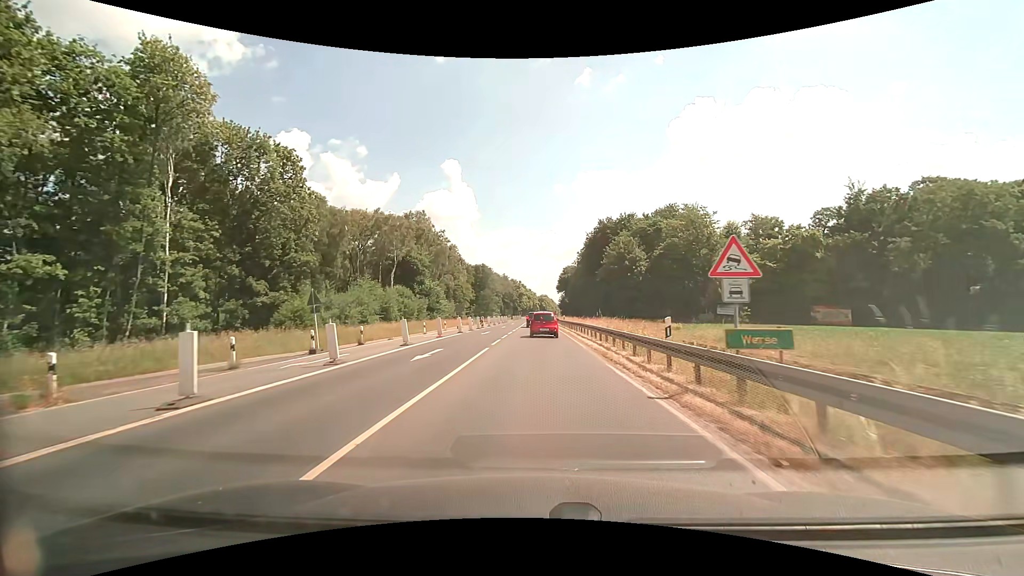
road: trunk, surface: asphalt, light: Day
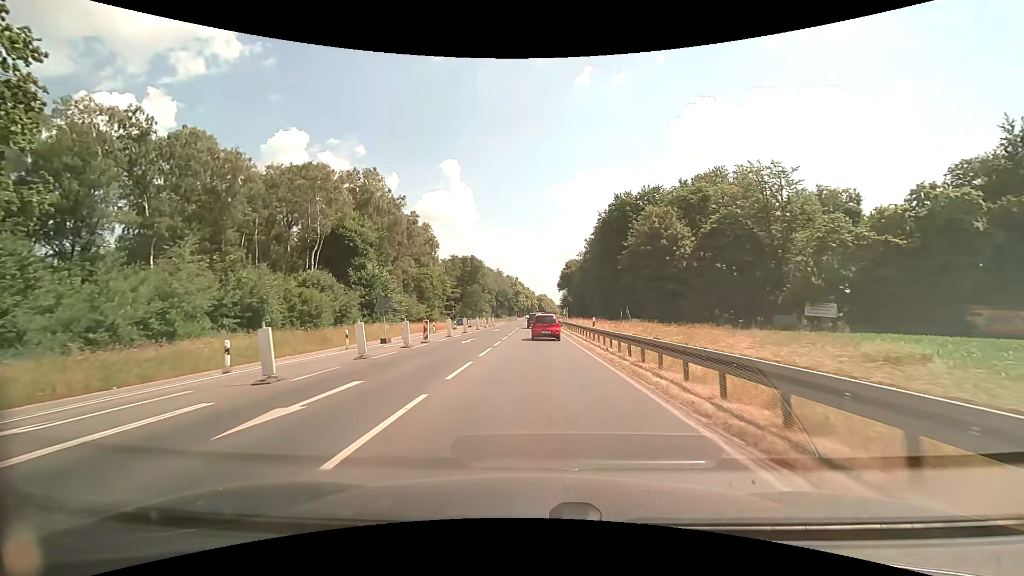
(+0.1, +29.5) m; 0°
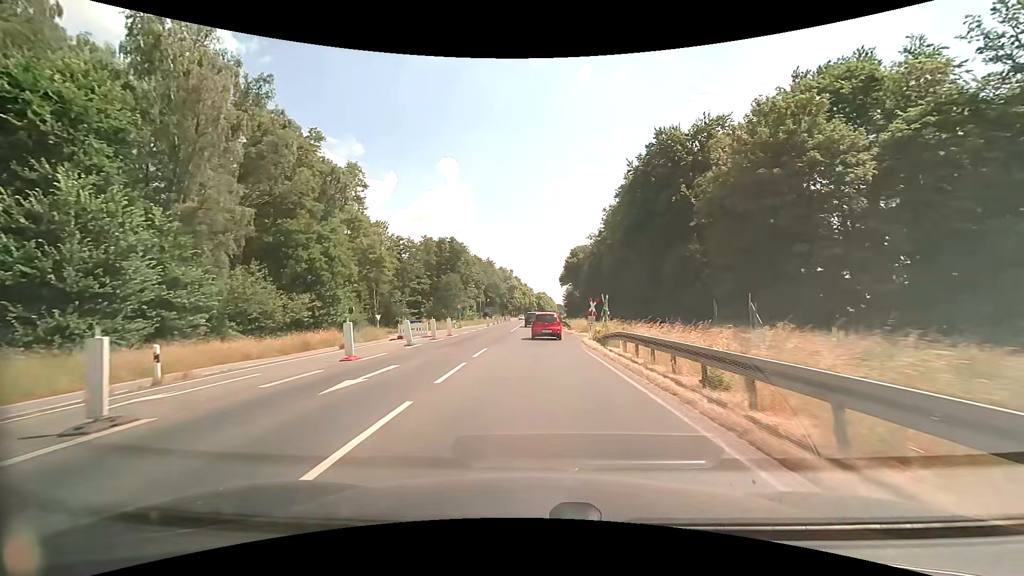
(+0.1, +37.2) m; 0°
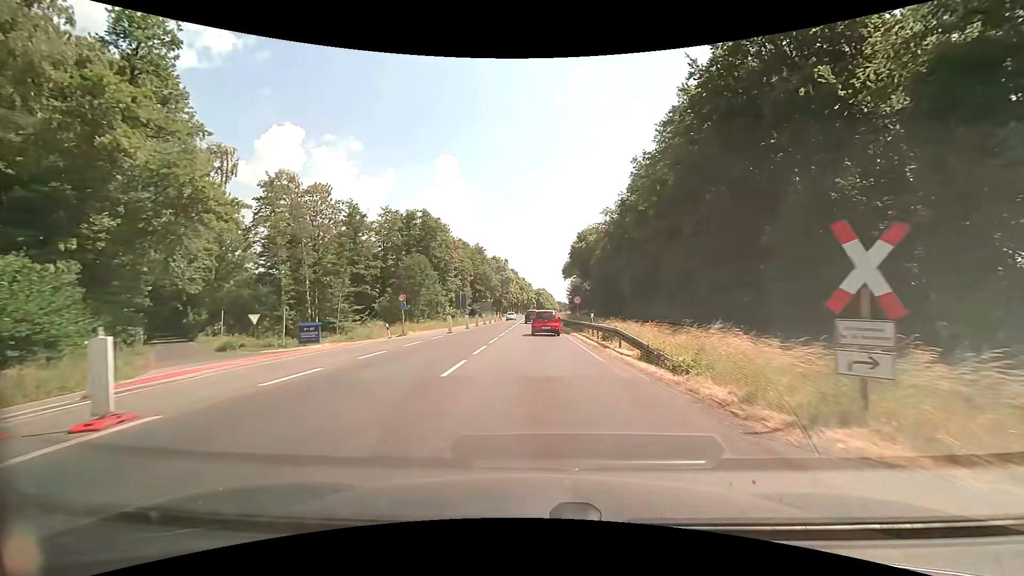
(+0.1, +30.0) m; 0°
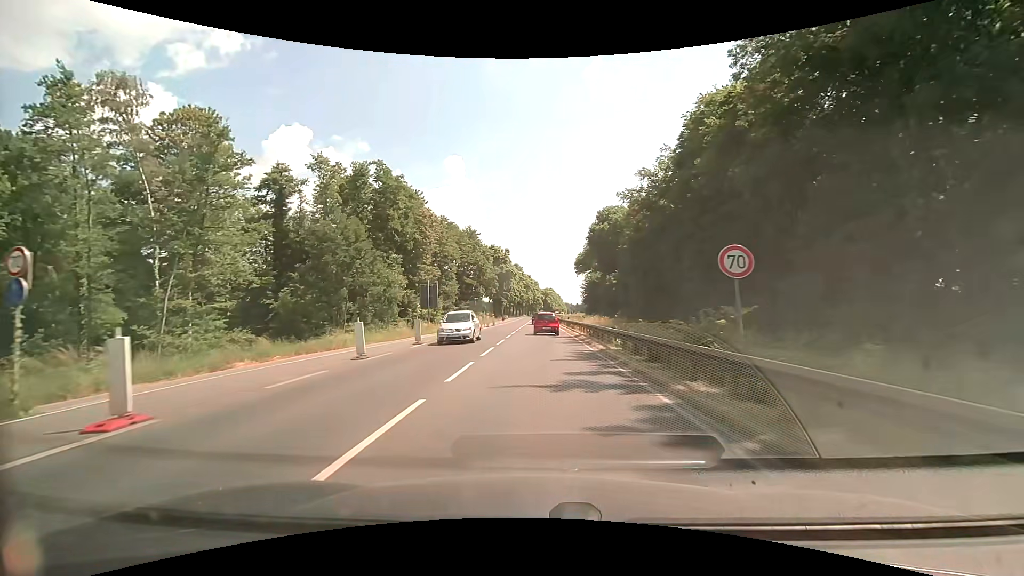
(-0.3, +30.3) m; -1°
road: primary
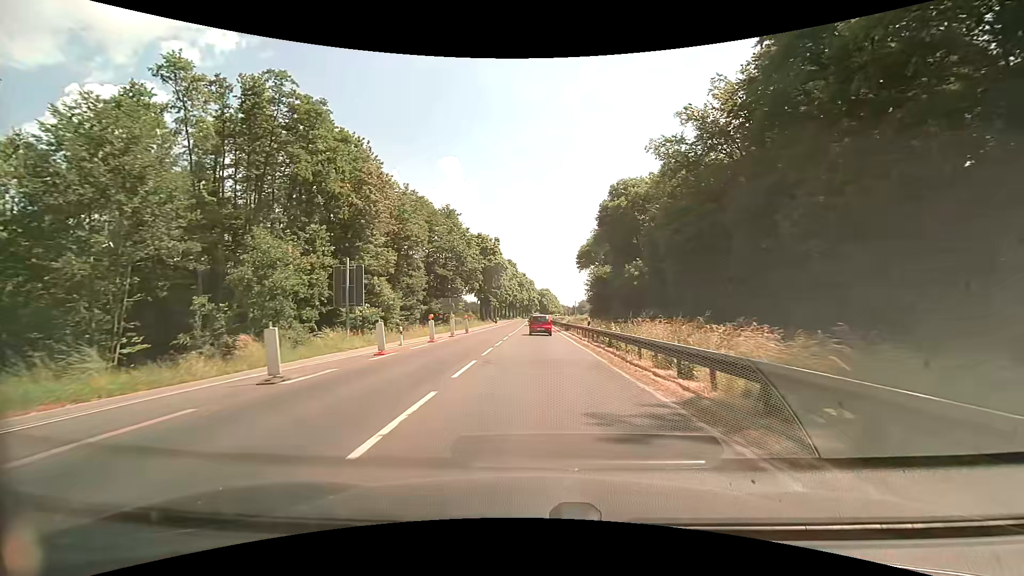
(+0.1, +23.4) m; +1°
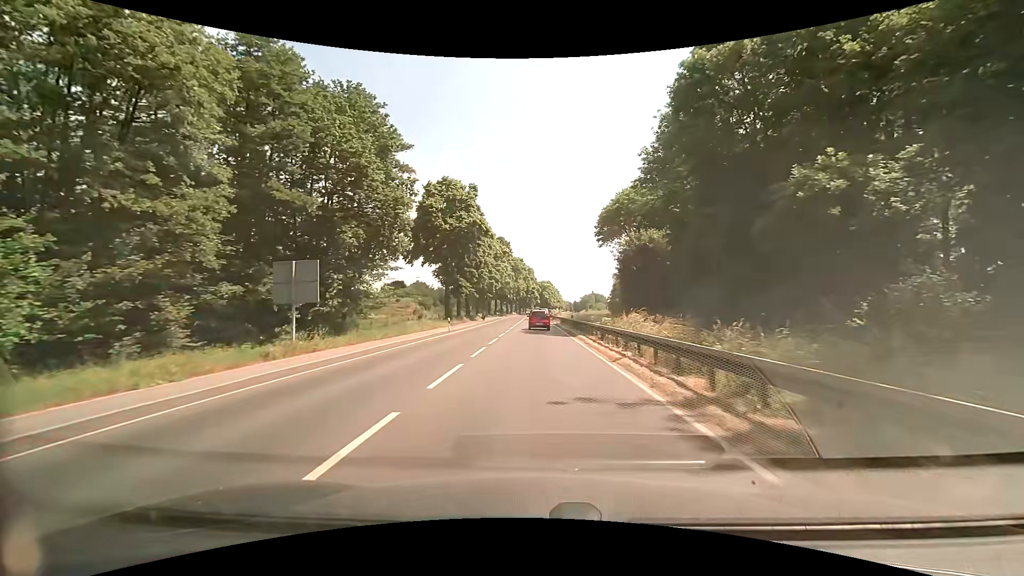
(+0.1, +44.6) m; 0°
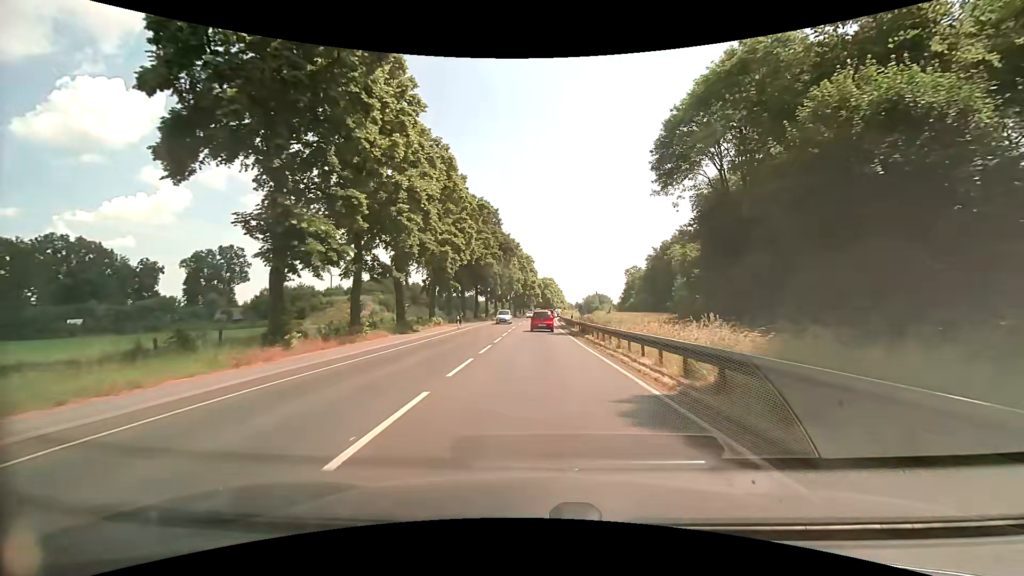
(-0.1, +46.6) m; 0°
(0, +10) (0, +20) (0, +30) (0, +40) (0, +50) (+1, +60) (+1, +70) (+1, +80) (+2, +90) (+3, +100) m
